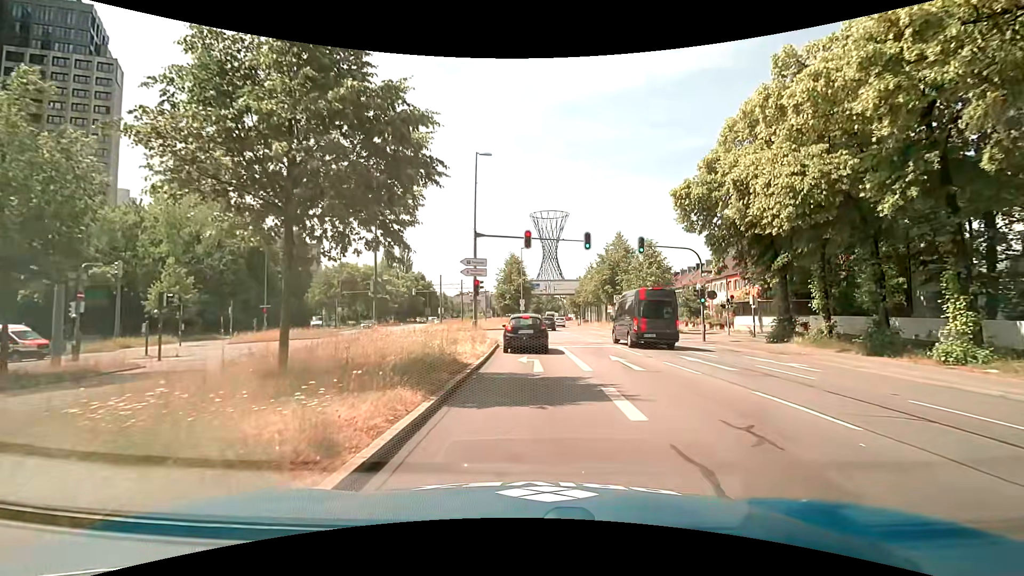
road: primary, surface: asphalt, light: Day
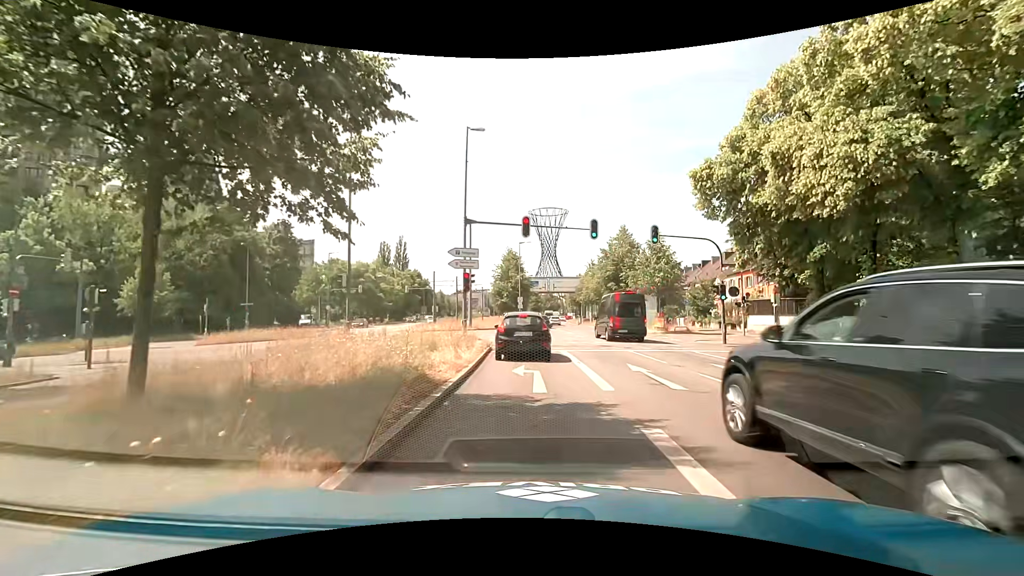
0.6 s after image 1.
(0.0, +3.3) m; +1°
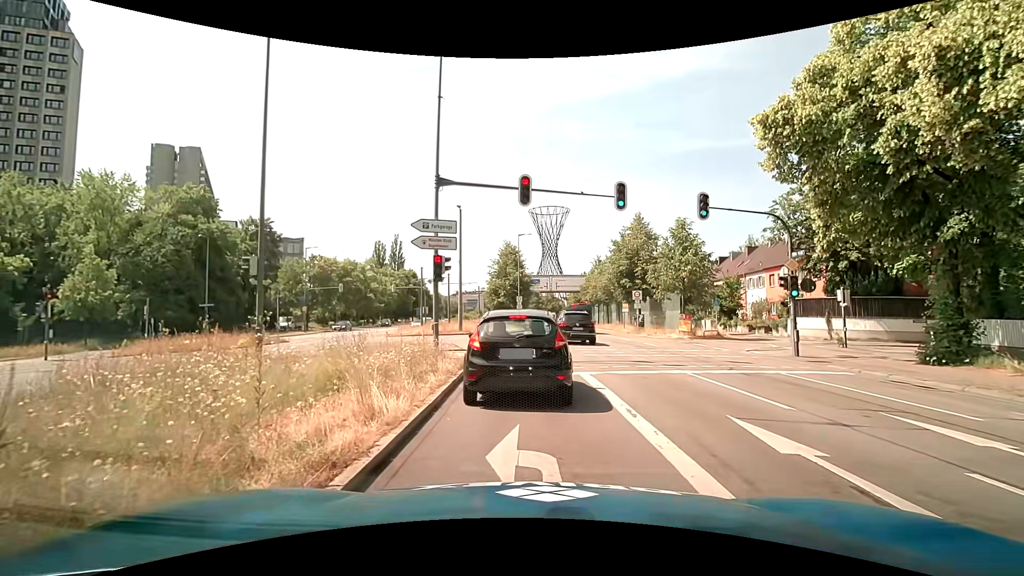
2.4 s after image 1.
(-0.1, +6.9) m; -1°
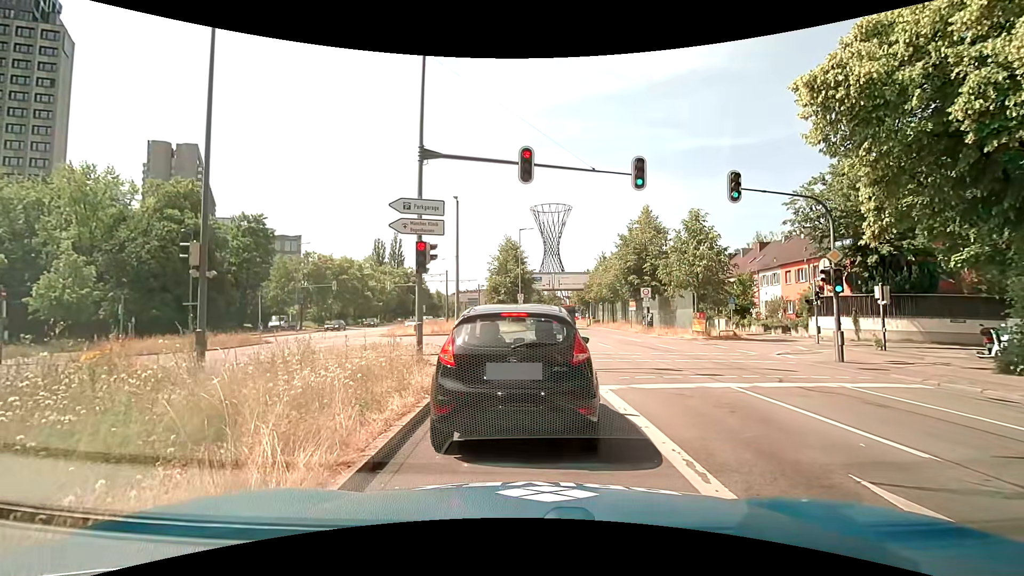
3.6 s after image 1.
(0.0, +2.5) m; -1°
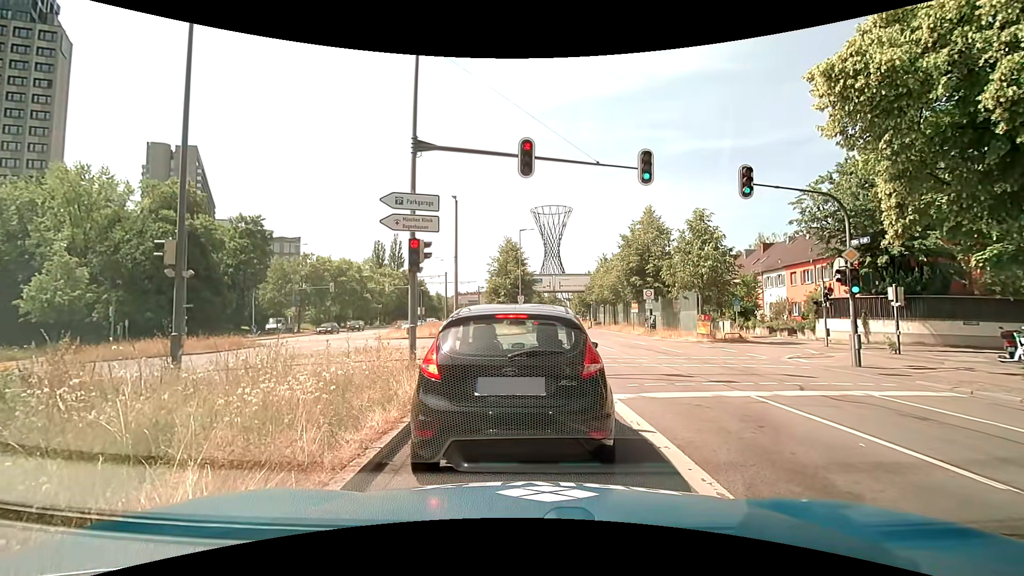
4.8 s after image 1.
(0.0, +0.8) m; 0°
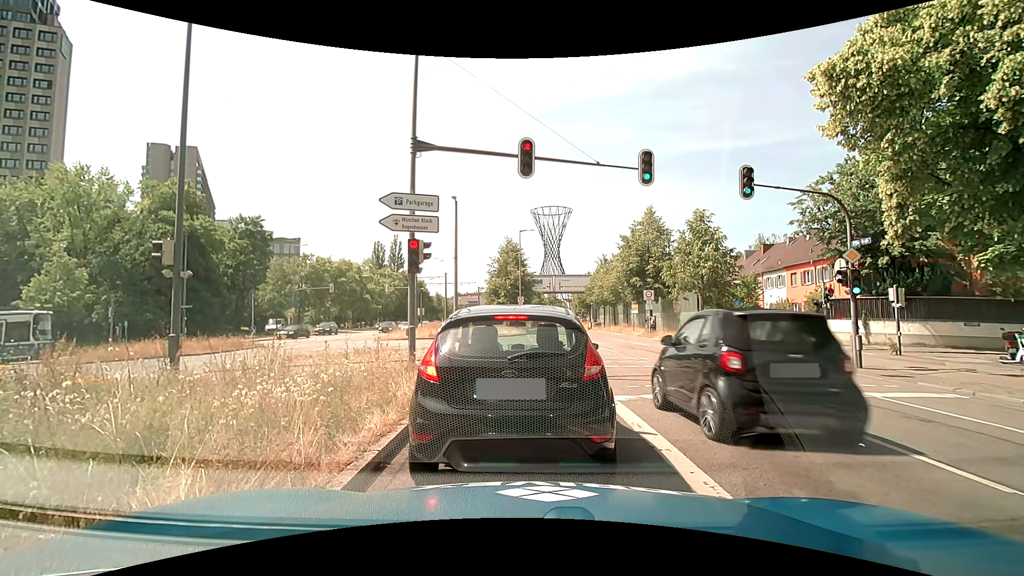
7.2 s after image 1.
(0.0, +0.1) m; 0°
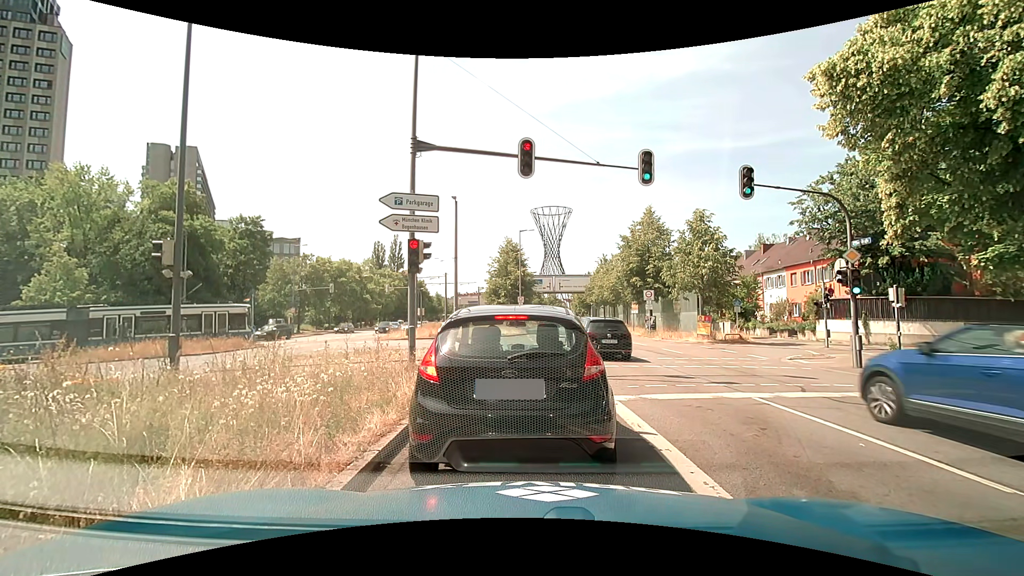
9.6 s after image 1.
(0.0, 0.0) m; 0°
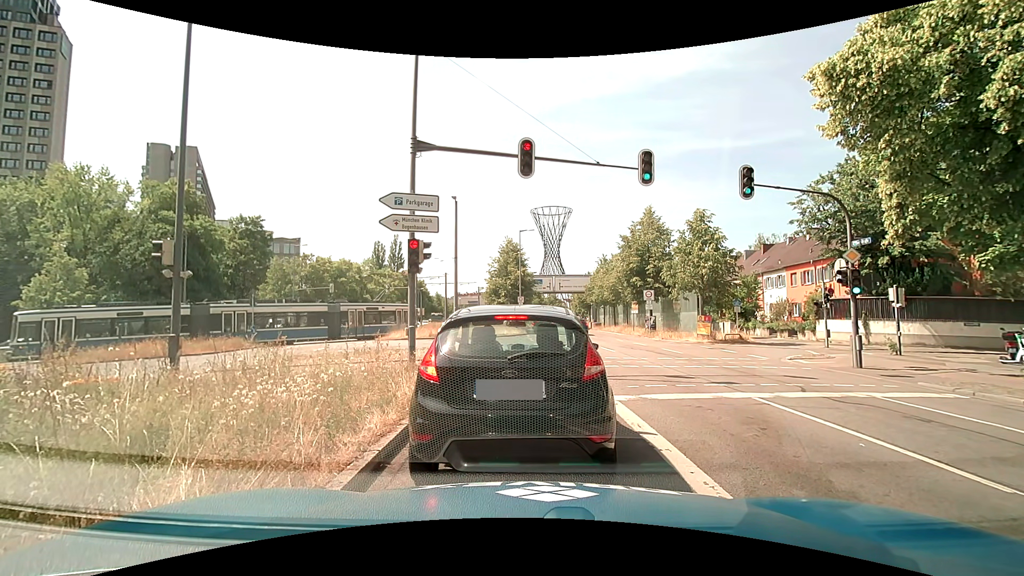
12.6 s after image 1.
(0.0, 0.0) m; 0°
